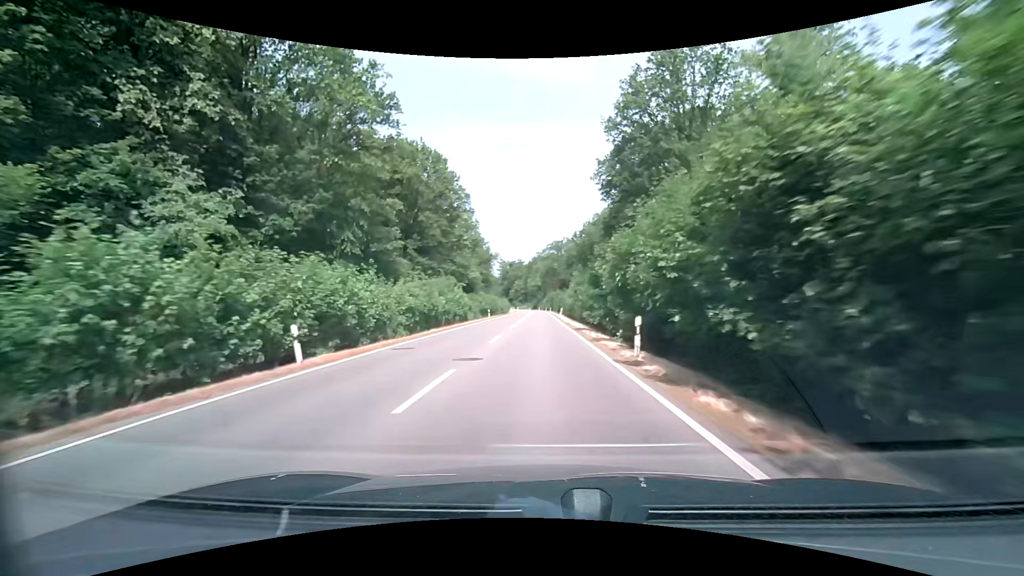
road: secondary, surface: asphalt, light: Day
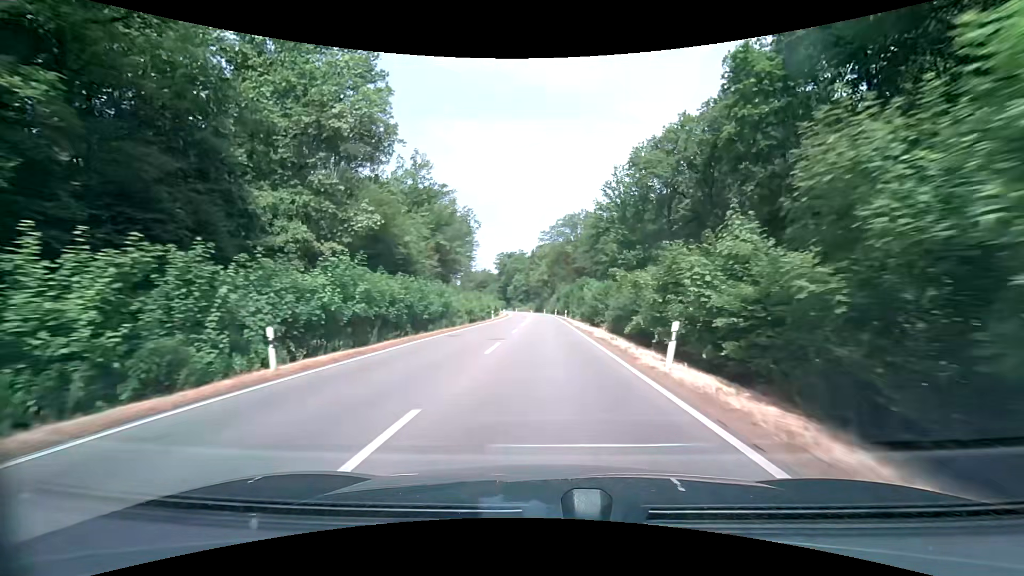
(-0.7, +52.0) m; -1°
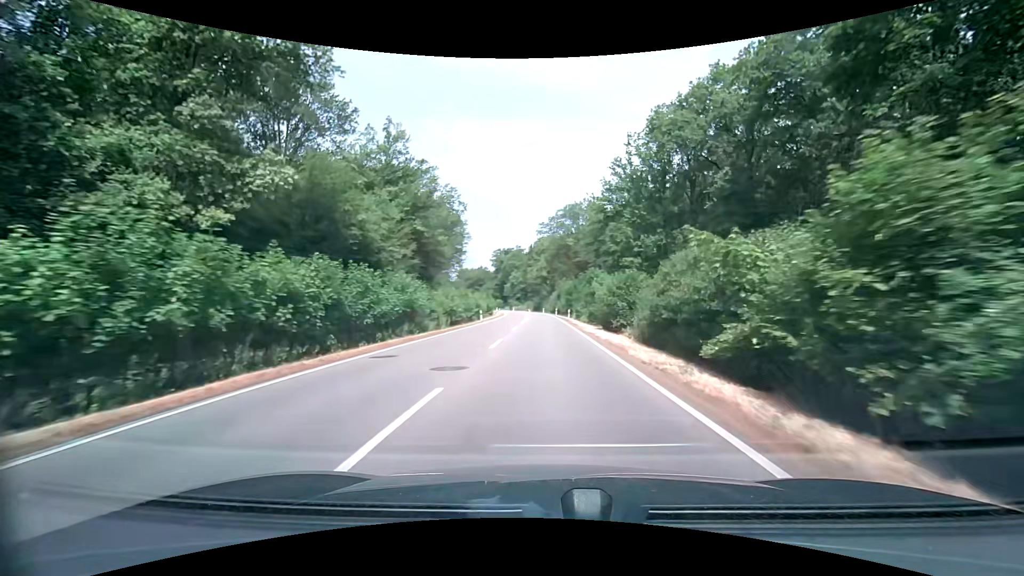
(0.0, +10.4) m; 0°
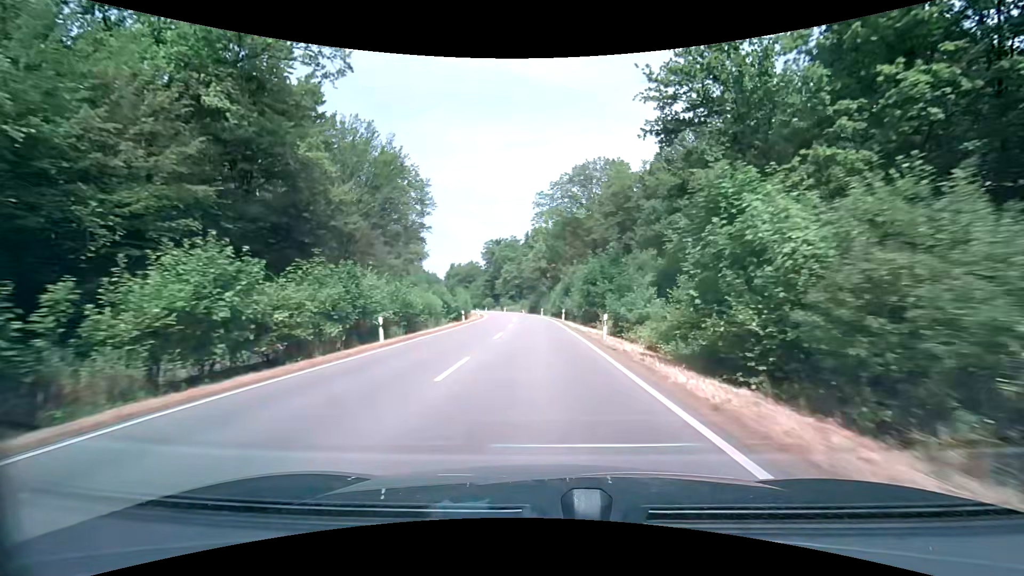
(+0.1, +31.1) m; 0°
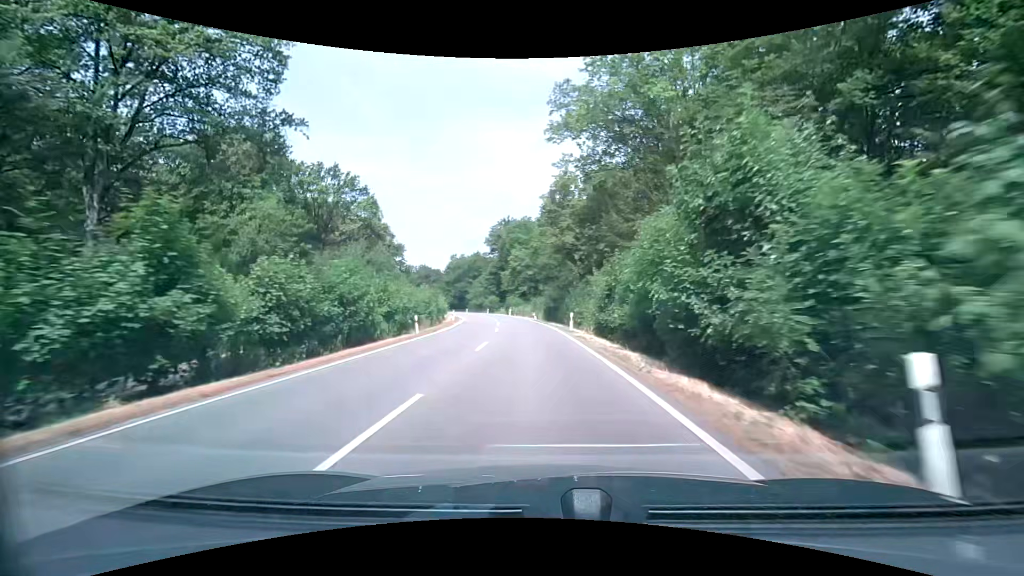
(-0.7, +41.5) m; -3°
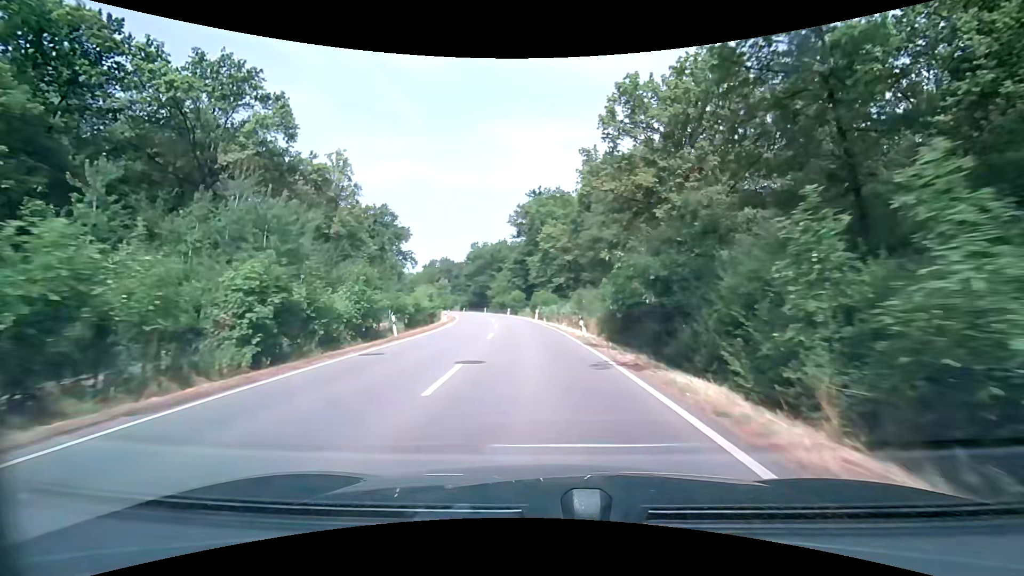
(-1.1, +31.0) m; -4°
